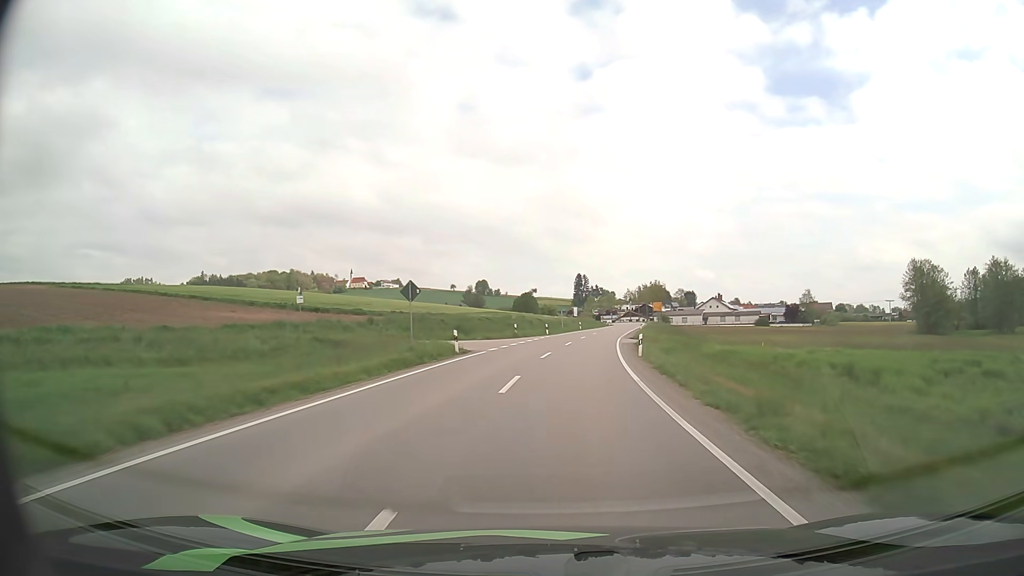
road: secondary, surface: asphalt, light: Day
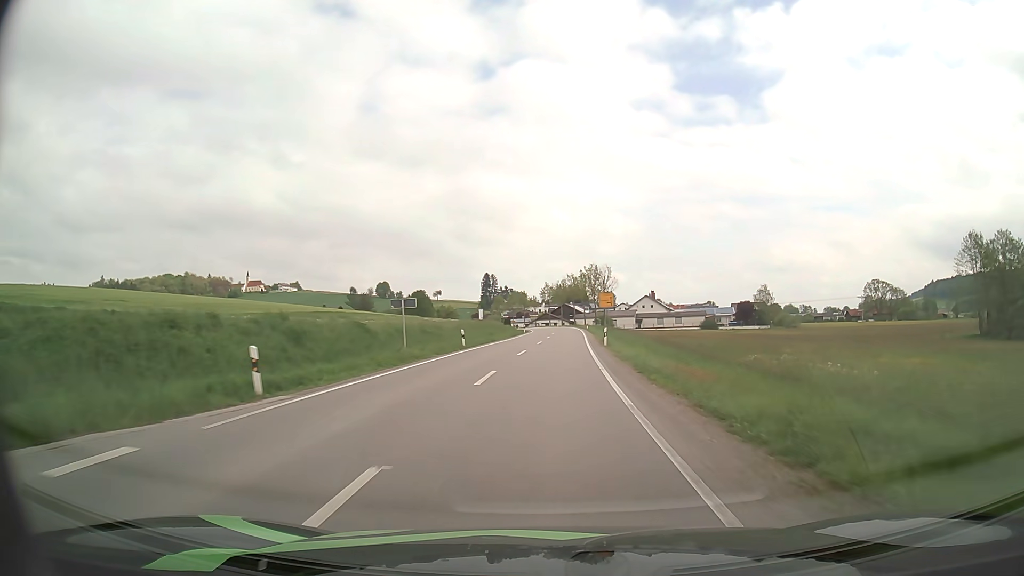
(+3.5, +46.3) m; +8°
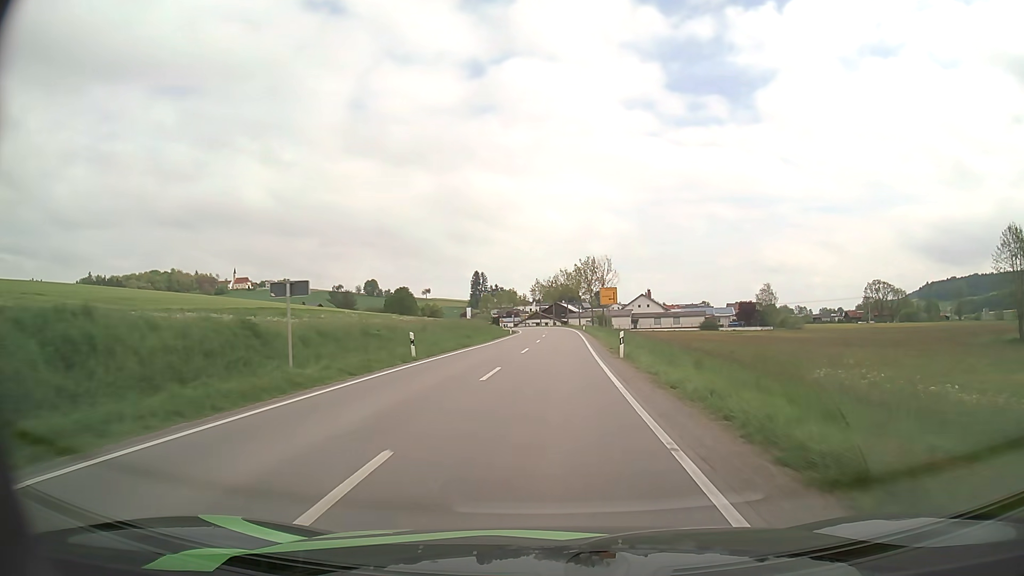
(0.0, +11.2) m; +1°
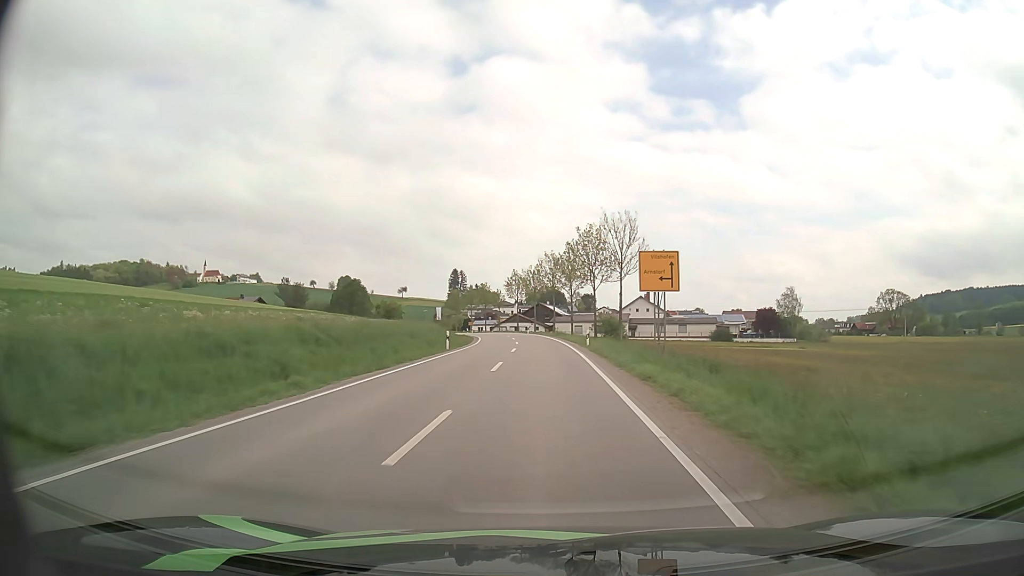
(+0.6, +32.8) m; +1°
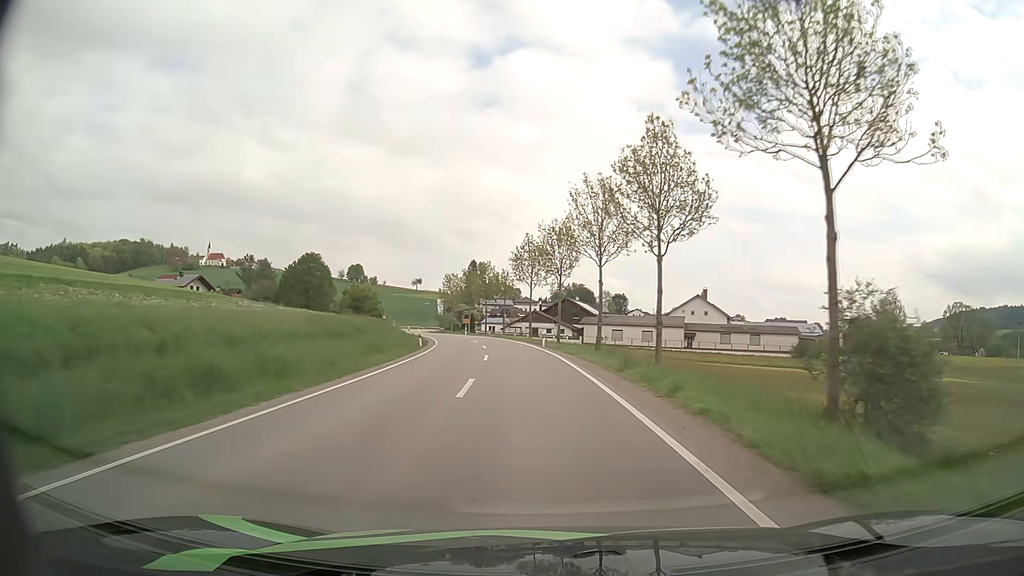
(-0.7, +42.3) m; -2°
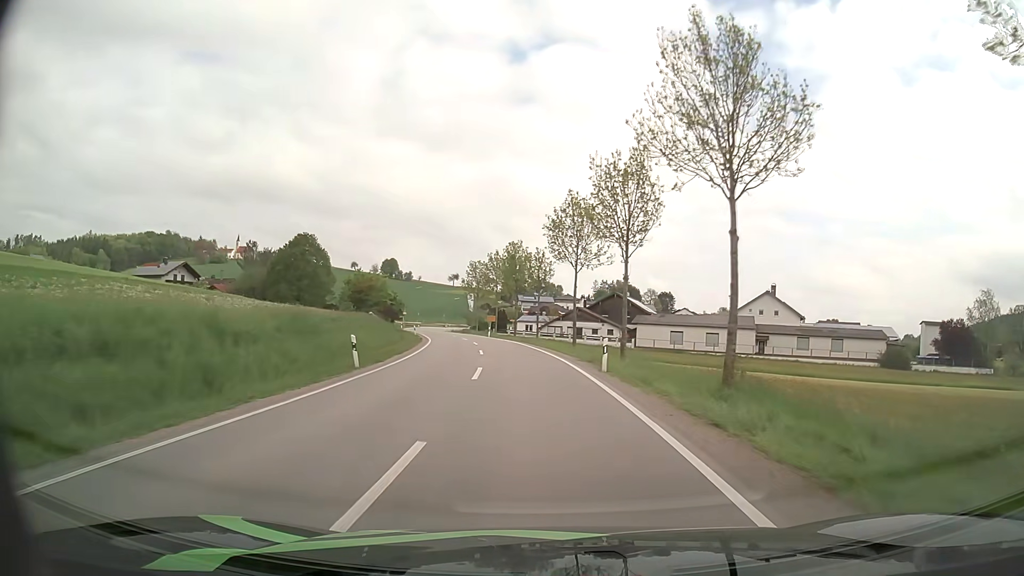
(-0.6, +20.5) m; -3°
(0, +10) (-1, +20) (-1, +30) (-3, +40) (-4, +50) (-6, +60) (-8, +69) (-11, +79) (-13, +89) (-15, +98) m
